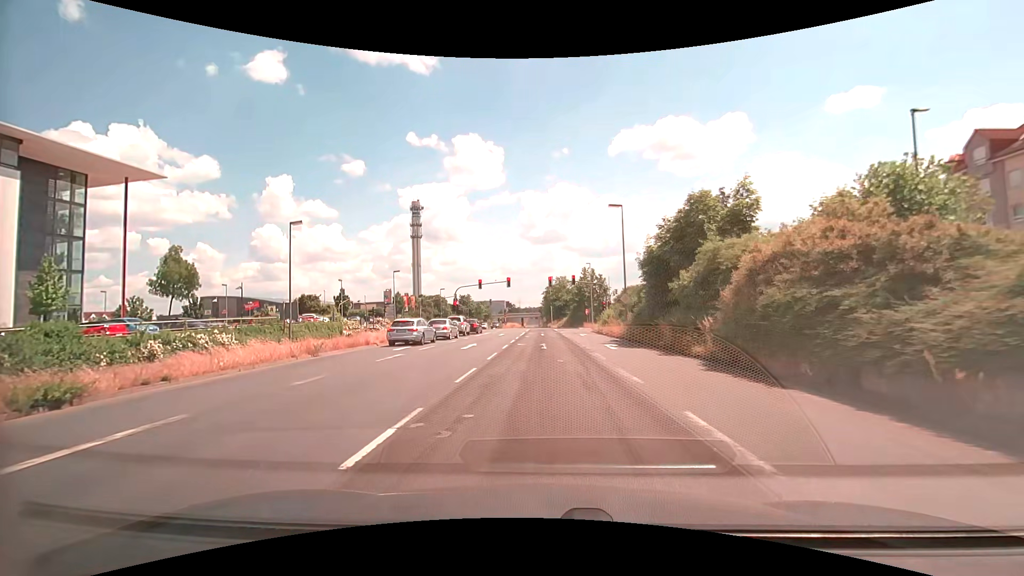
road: primary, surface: asphalt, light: Day
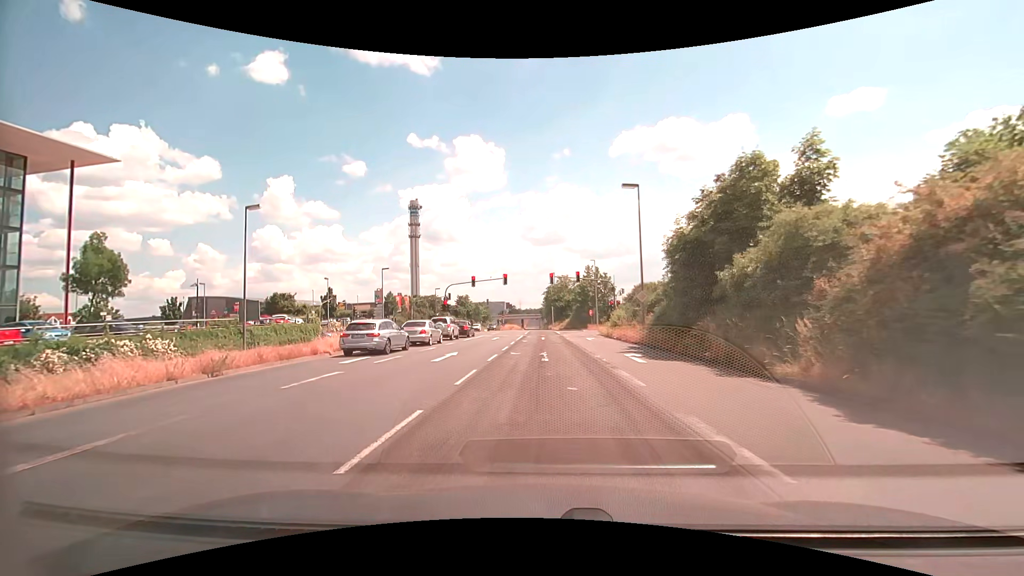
(0.0, +6.2) m; 0°
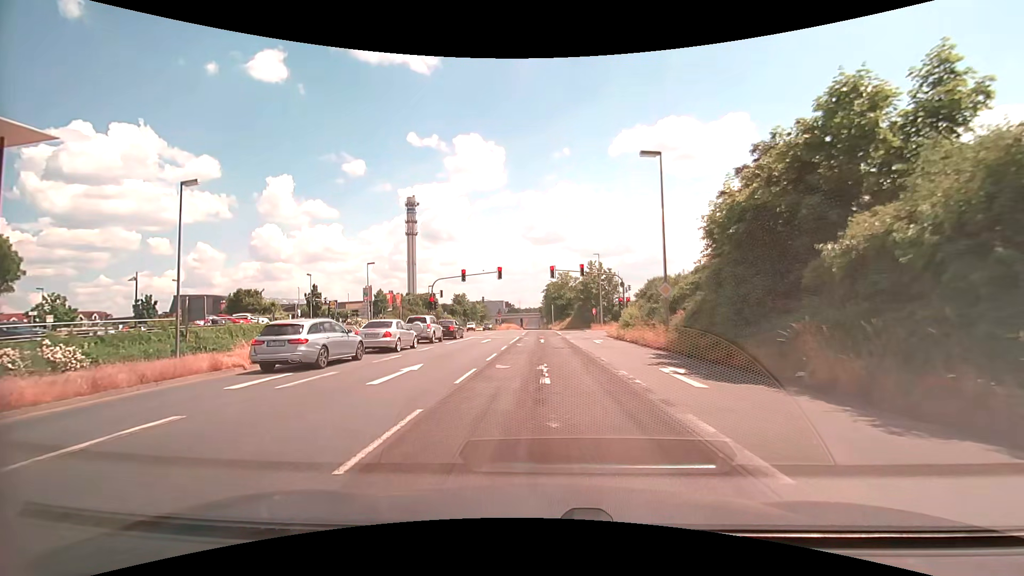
(0.0, +6.1) m; +1°
(0, +10) (0, +20) (0, +30) (0, +40) (0, +50) (0, +60) (0, +70) (0, +80) (-1, +90) (-1, +100) m
